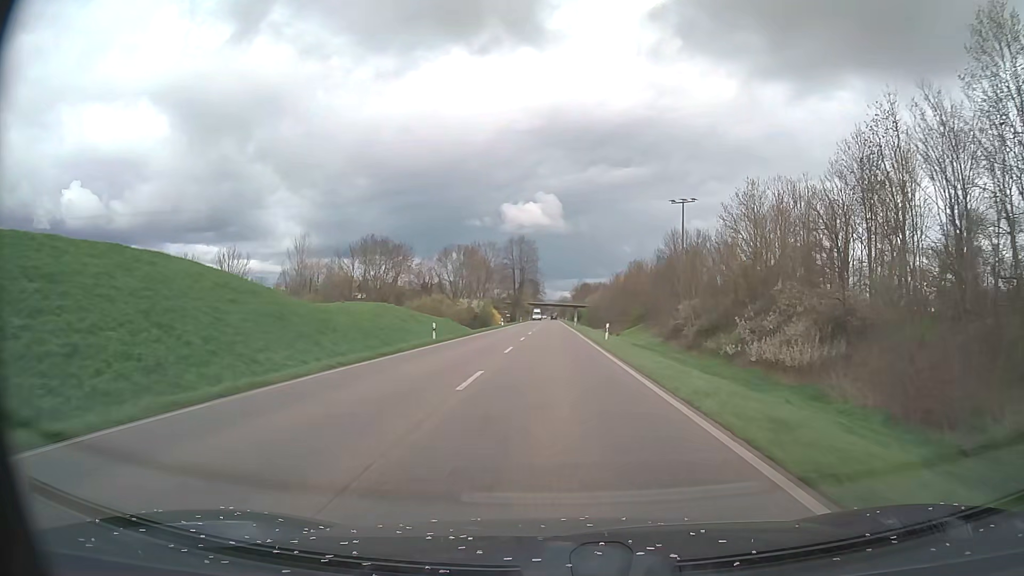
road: primary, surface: asphalt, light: Day
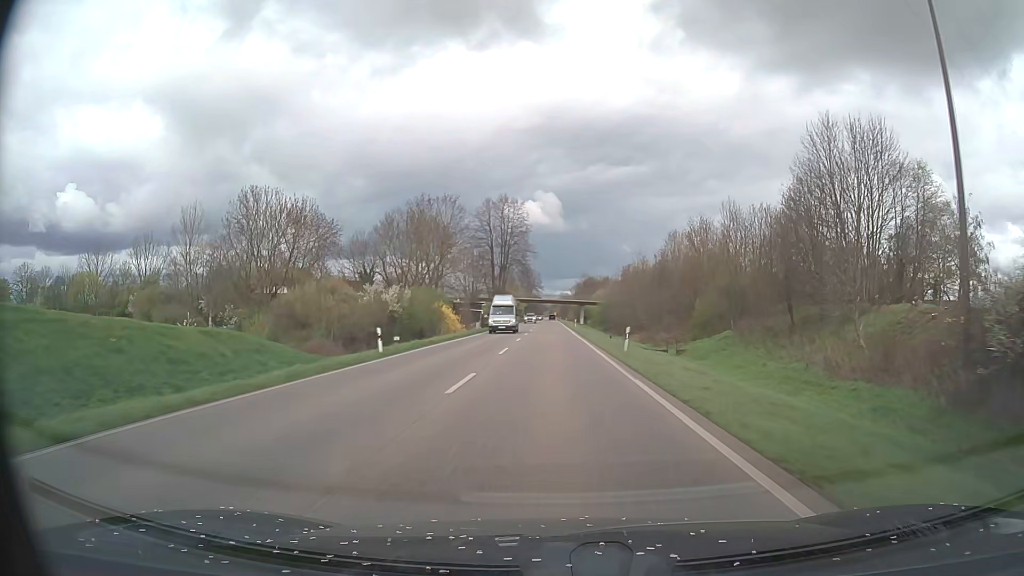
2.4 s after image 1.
(+0.2, +60.0) m; 0°
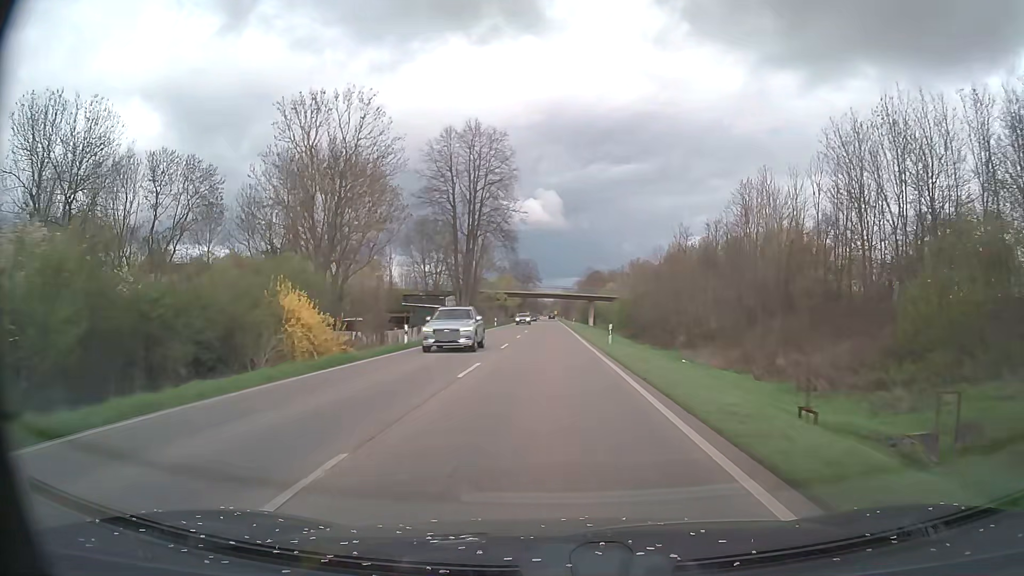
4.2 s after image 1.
(0.0, +45.0) m; 0°
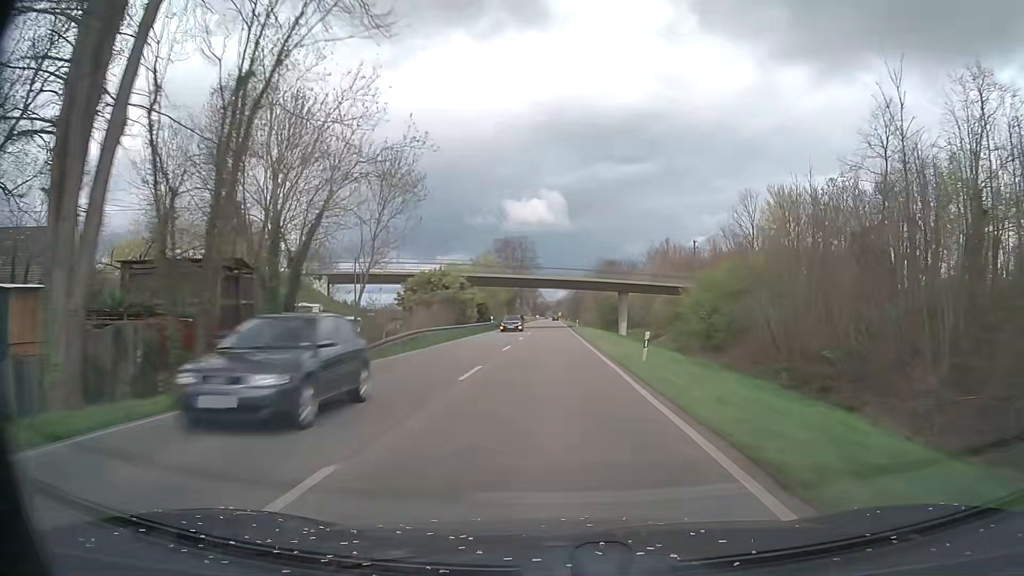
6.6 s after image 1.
(-0.2, +59.9) m; 0°
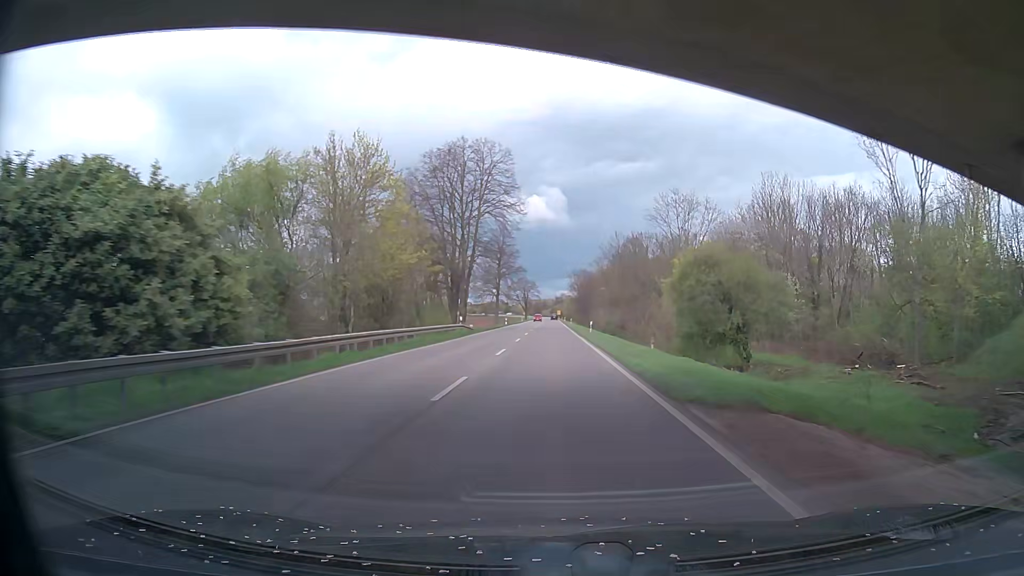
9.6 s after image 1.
(-0.2, +75.0) m; 0°
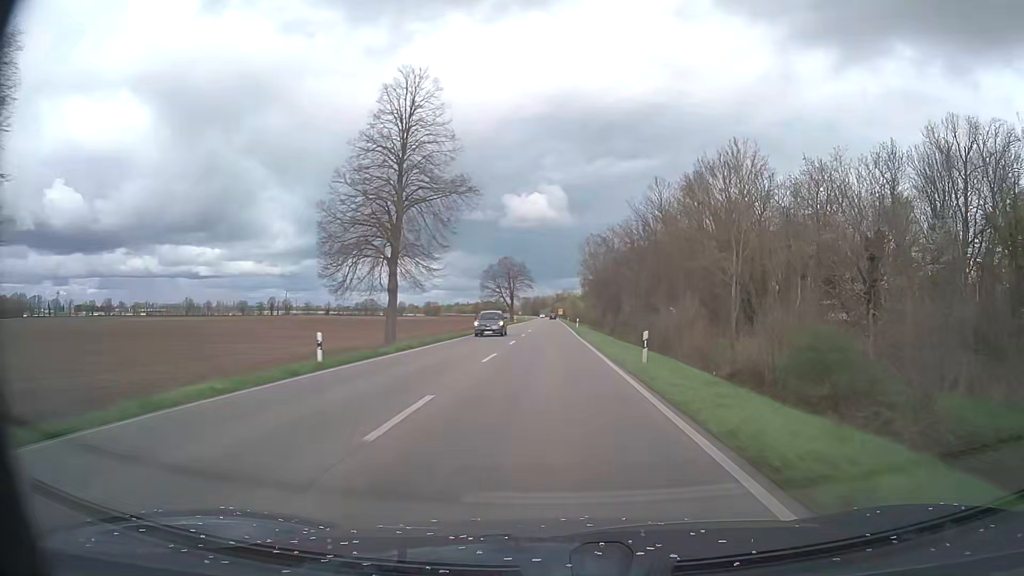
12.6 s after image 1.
(-0.2, +74.9) m; 0°
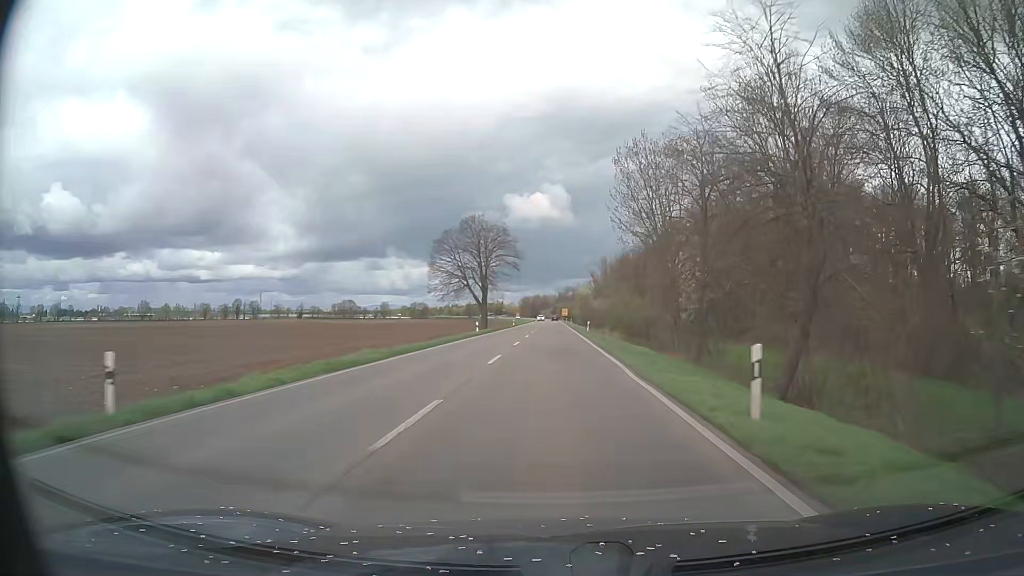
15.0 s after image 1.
(-0.4, +59.9) m; 0°
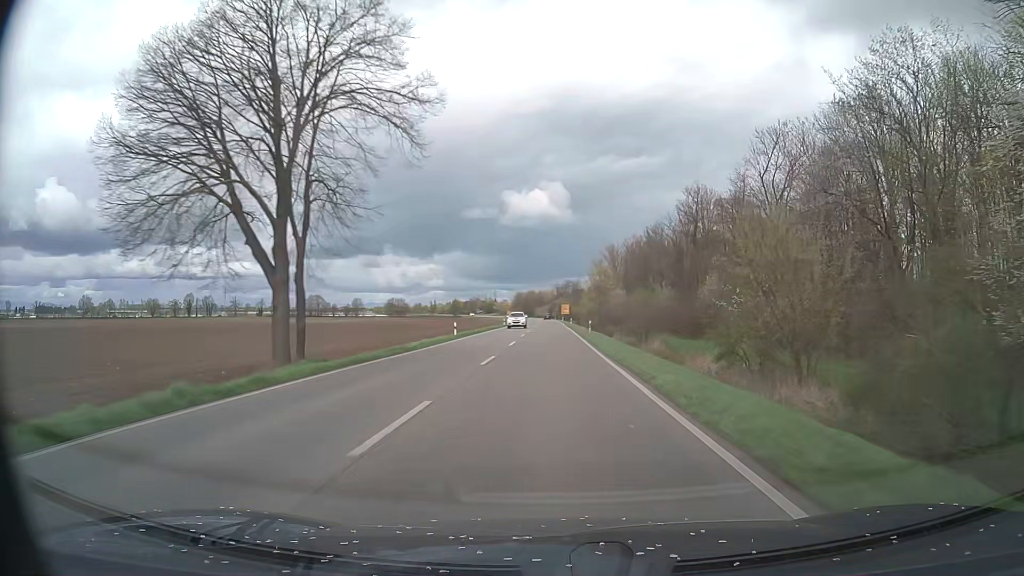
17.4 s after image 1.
(+0.1, +59.9) m; 0°
(0, +10) (0, +20) (0, +30) (0, +40) (0, +50) (0, +60) (0, +70) (0, +80) (0, +90) (0, +100) m
